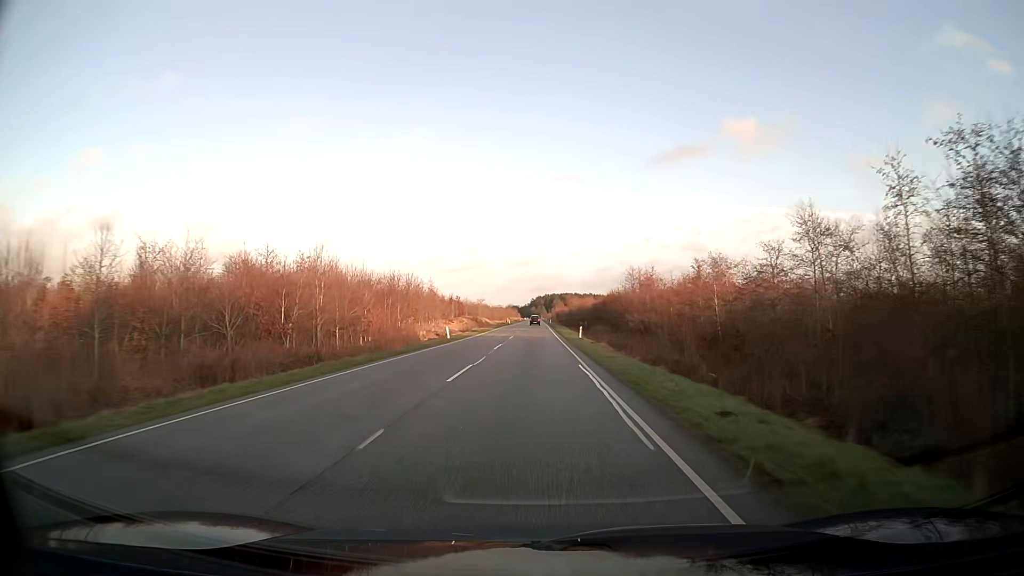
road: secondary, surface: asphalt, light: Day
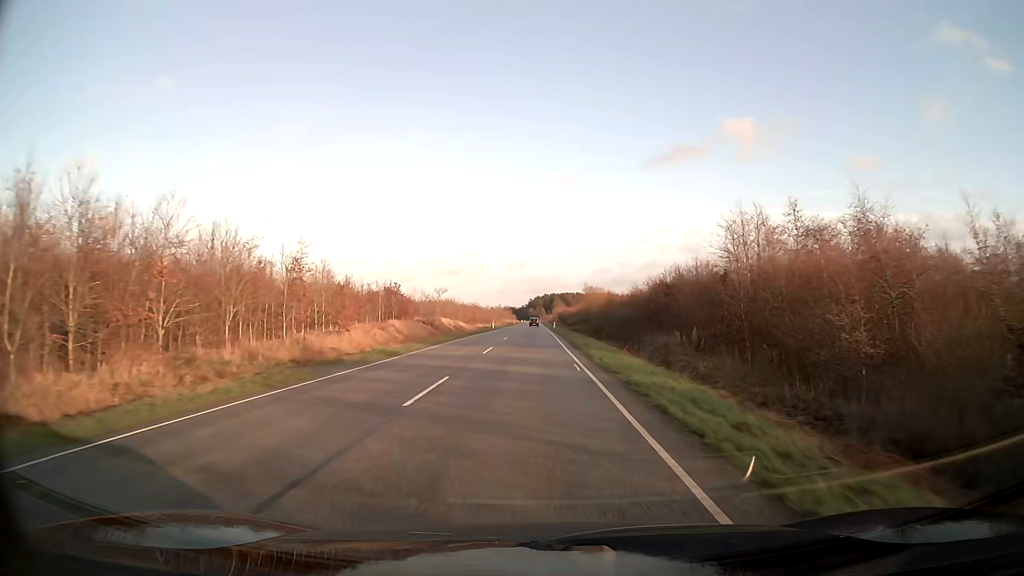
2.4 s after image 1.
(+0.1, +49.5) m; 0°
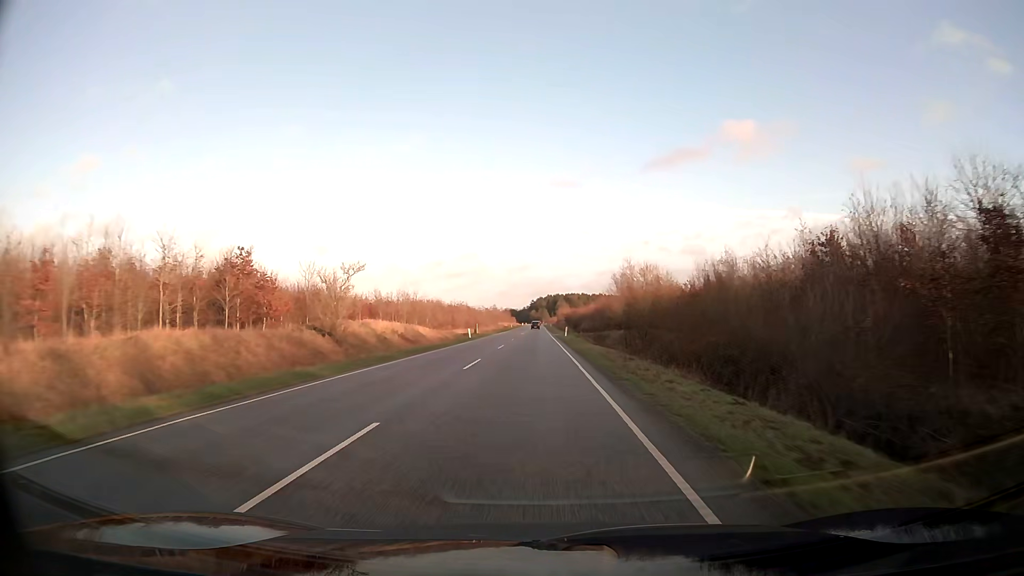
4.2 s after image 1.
(0.0, +36.9) m; 0°
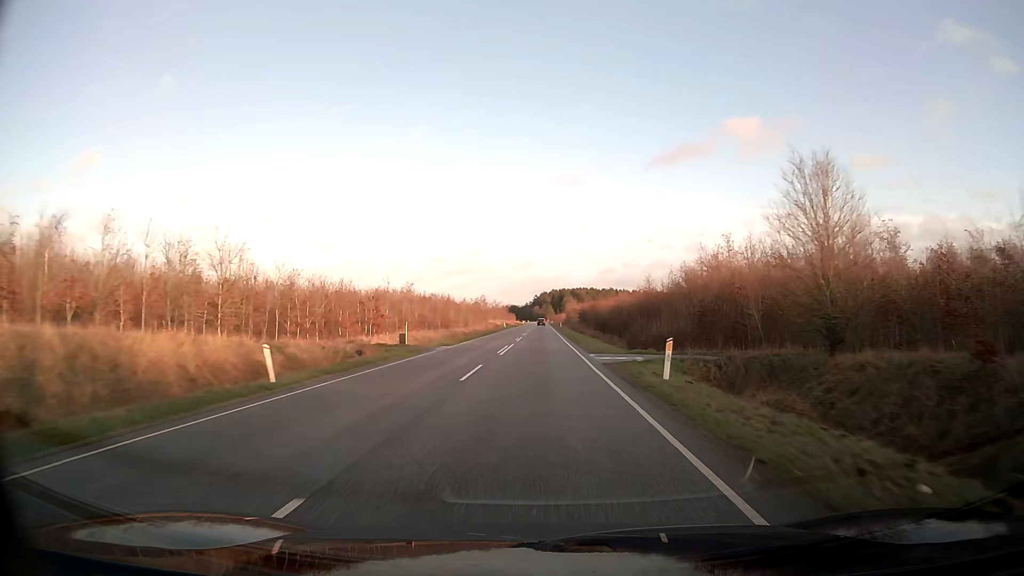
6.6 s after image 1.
(-0.3, +49.2) m; 0°
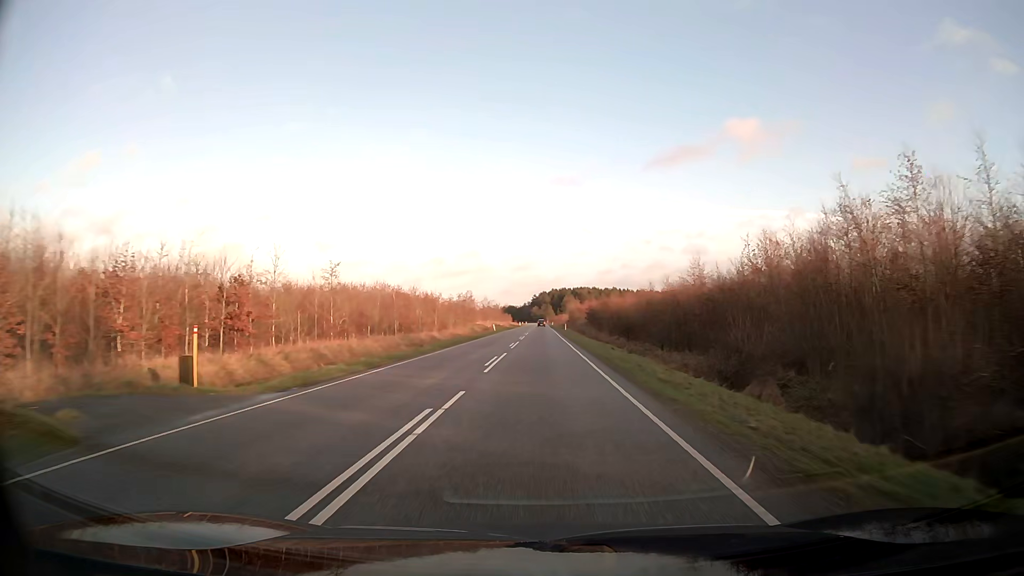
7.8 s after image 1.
(0.0, +24.7) m; 0°
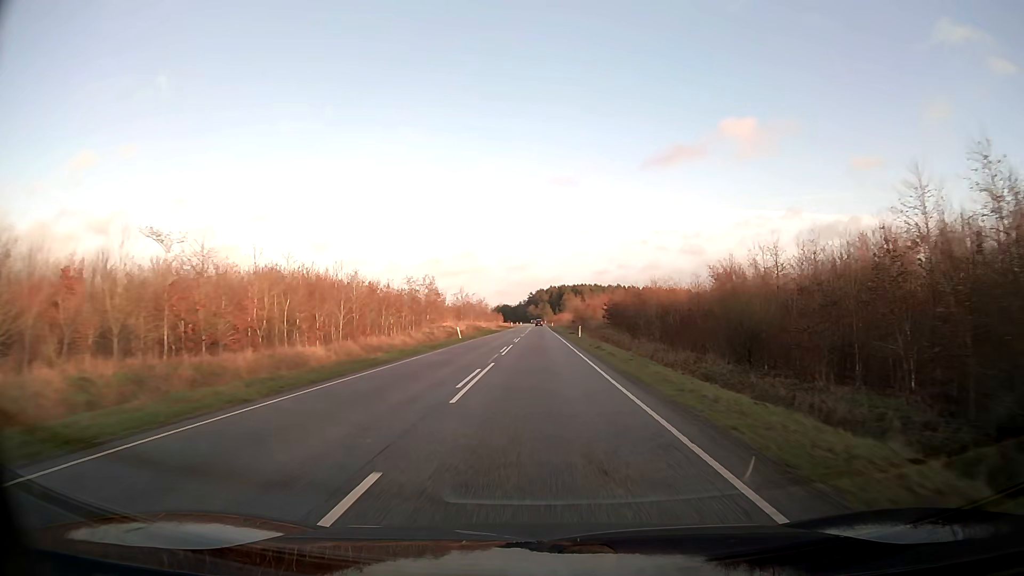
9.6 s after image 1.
(+0.1, +37.2) m; 0°
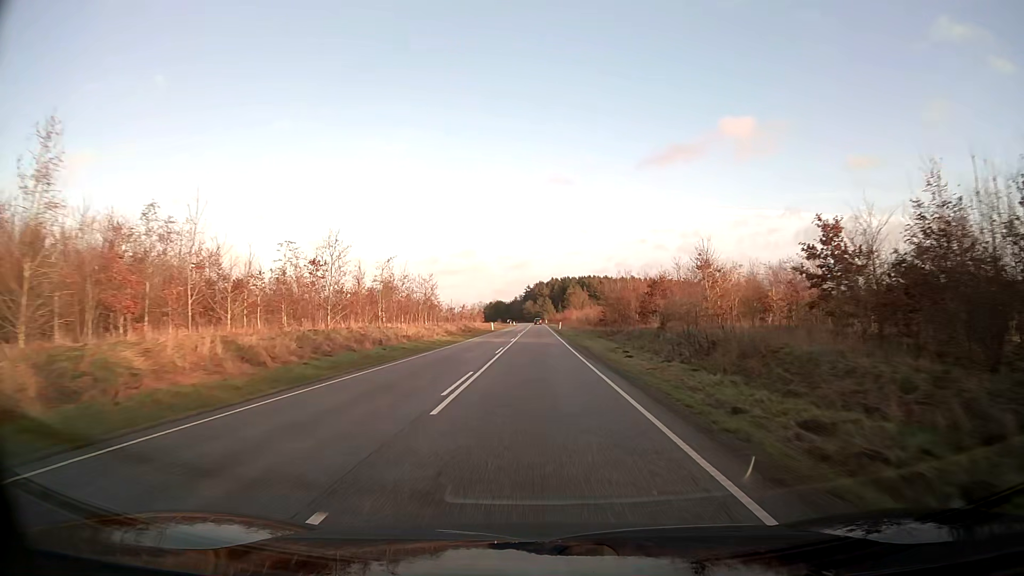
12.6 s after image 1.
(+0.1, +61.9) m; 0°
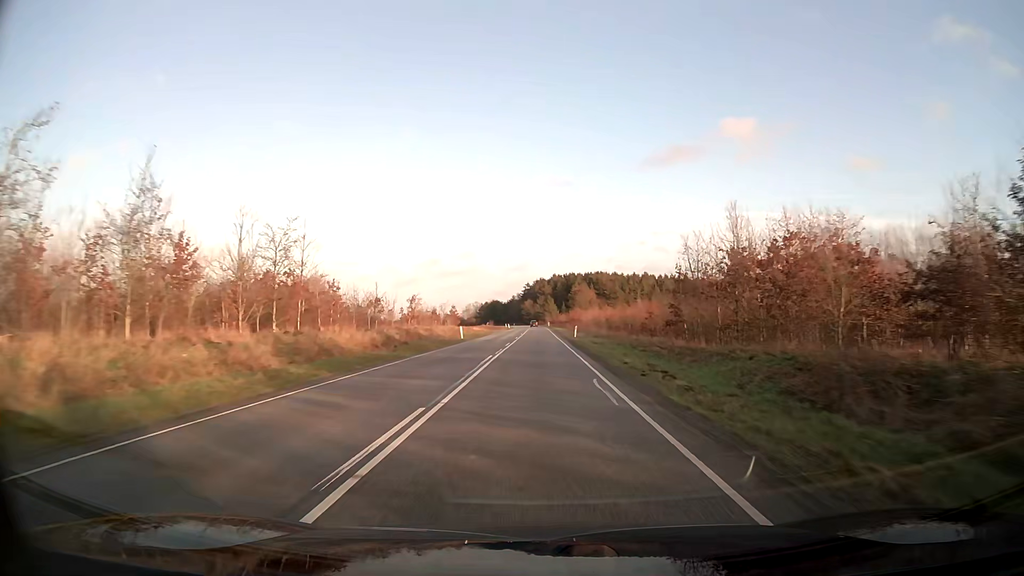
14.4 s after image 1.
(0.0, +37.6) m; 0°
(0, +10) (0, +20) (0, +30) (0, +40) (0, +50) (0, +60) (0, +70) (0, +80) (0, +90) (0, +100) m
